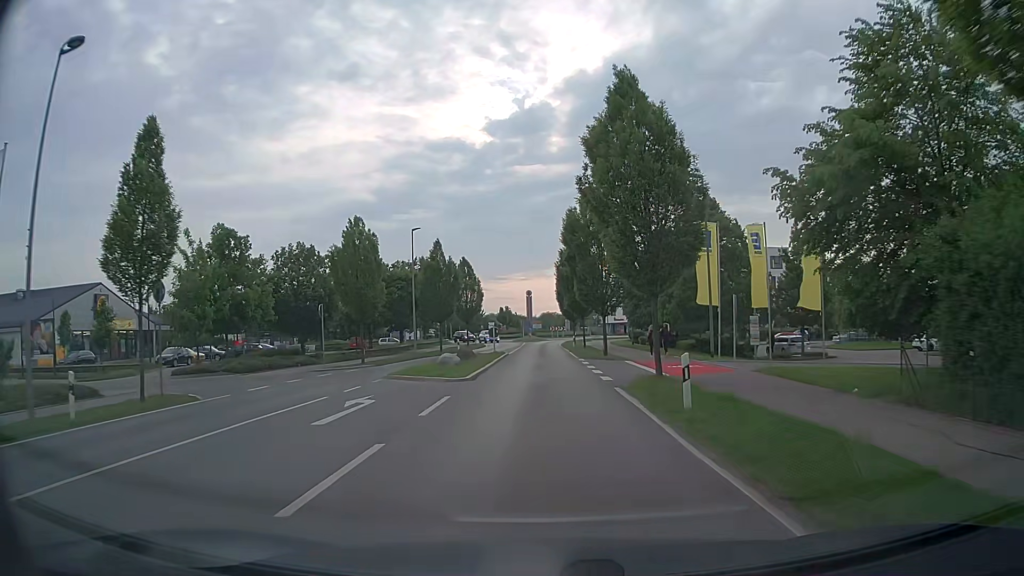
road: tertiary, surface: asphalt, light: Day
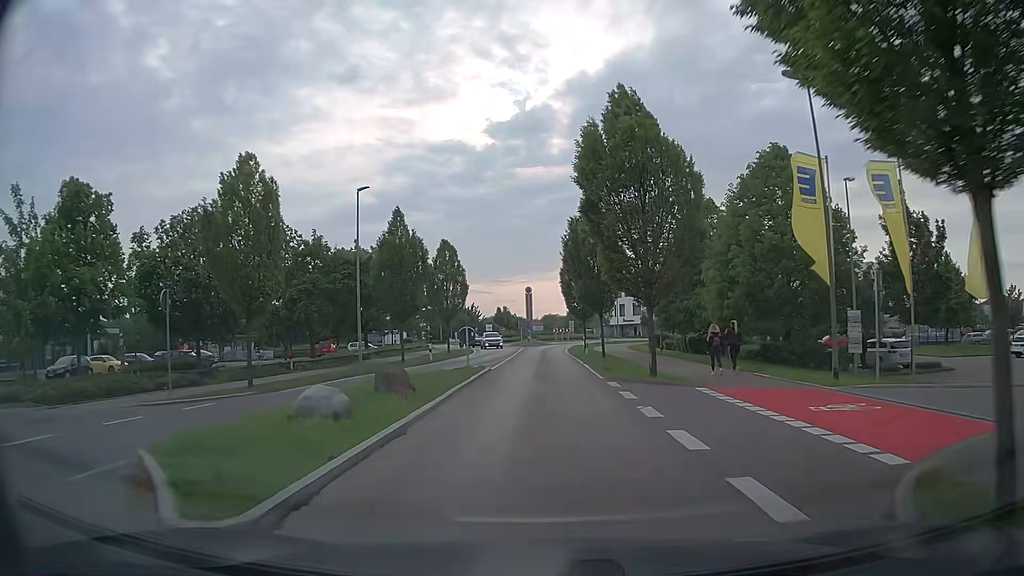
(0.0, +13.7) m; 0°
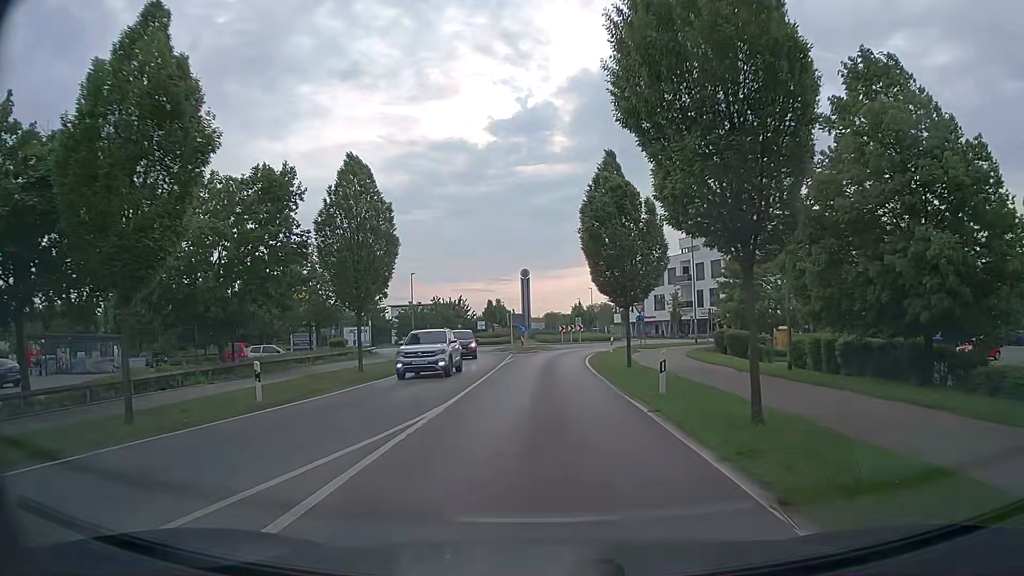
(-0.1, +23.9) m; 0°
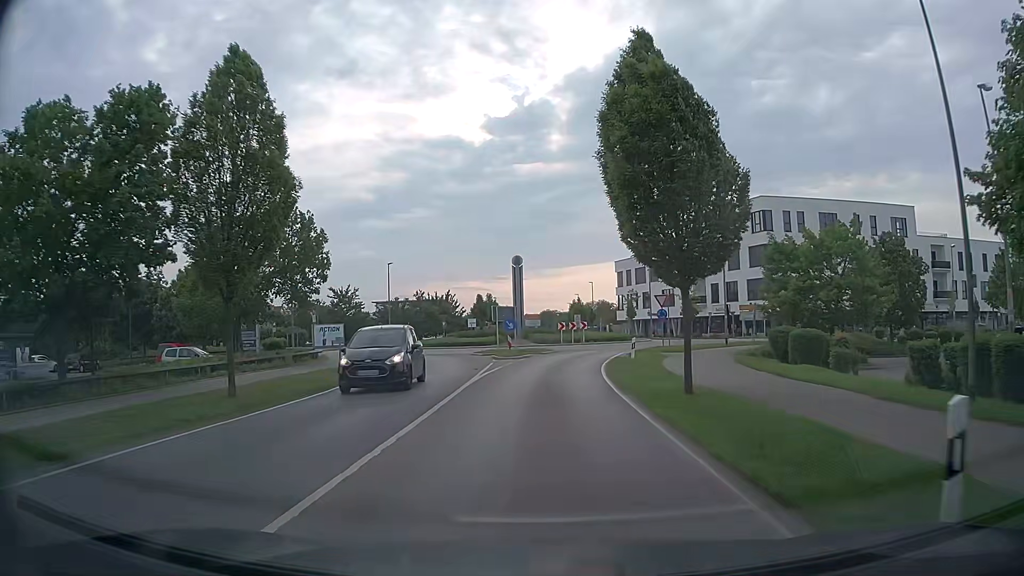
(+0.1, +10.6) m; +1°
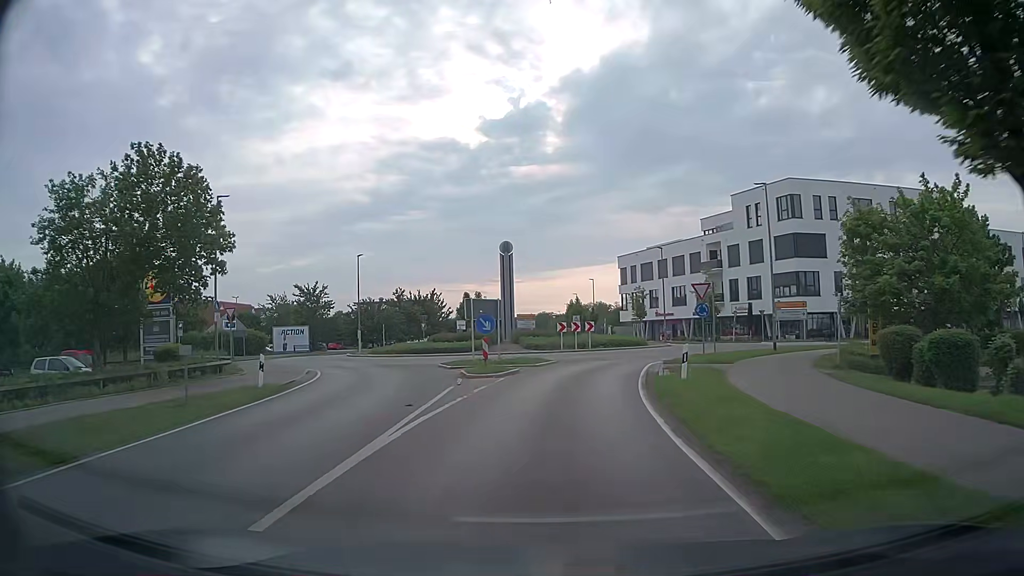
(-0.1, +10.6) m; -1°
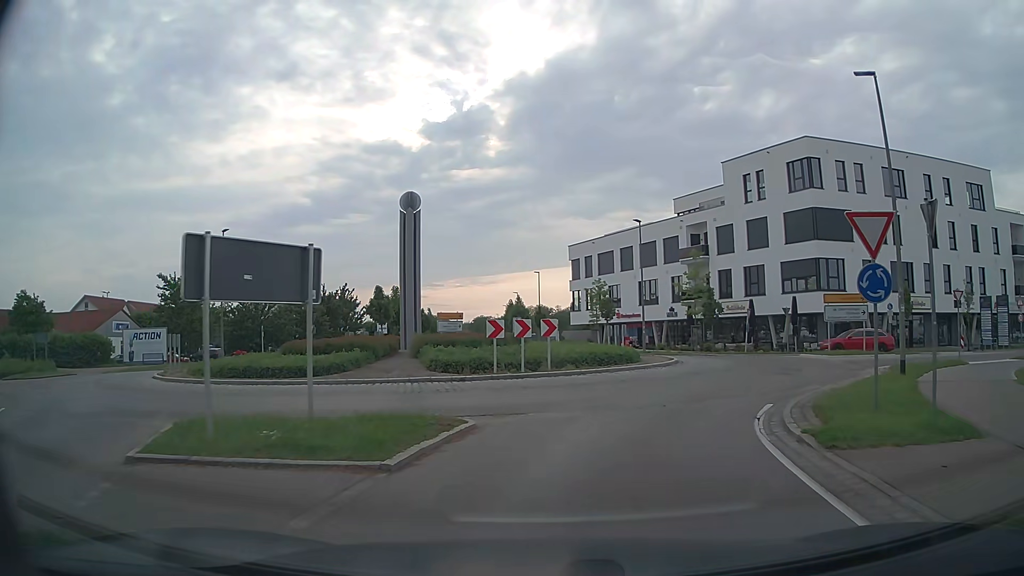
(+0.7, +17.7) m; +6°
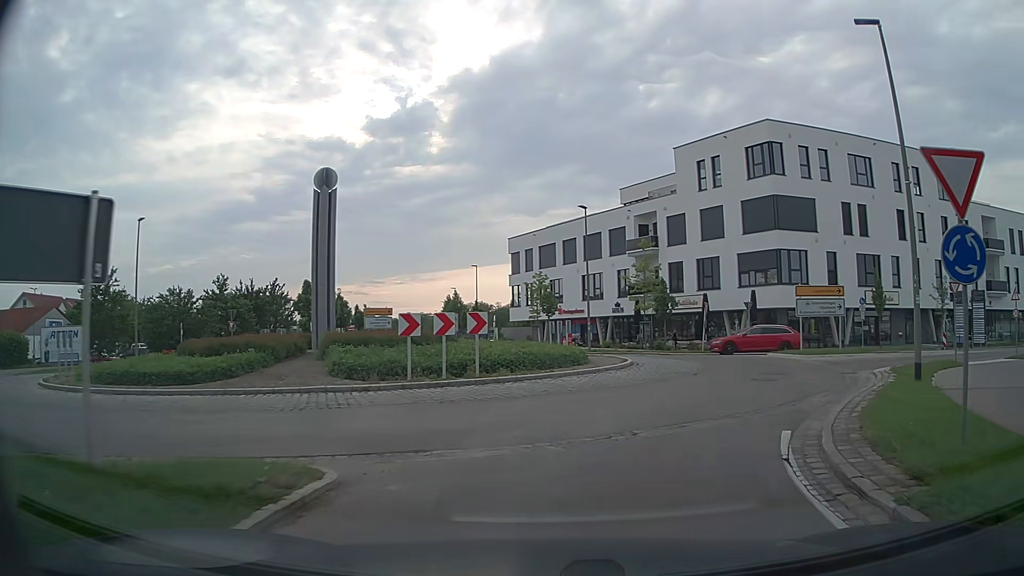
(+0.1, +3.9) m; +5°
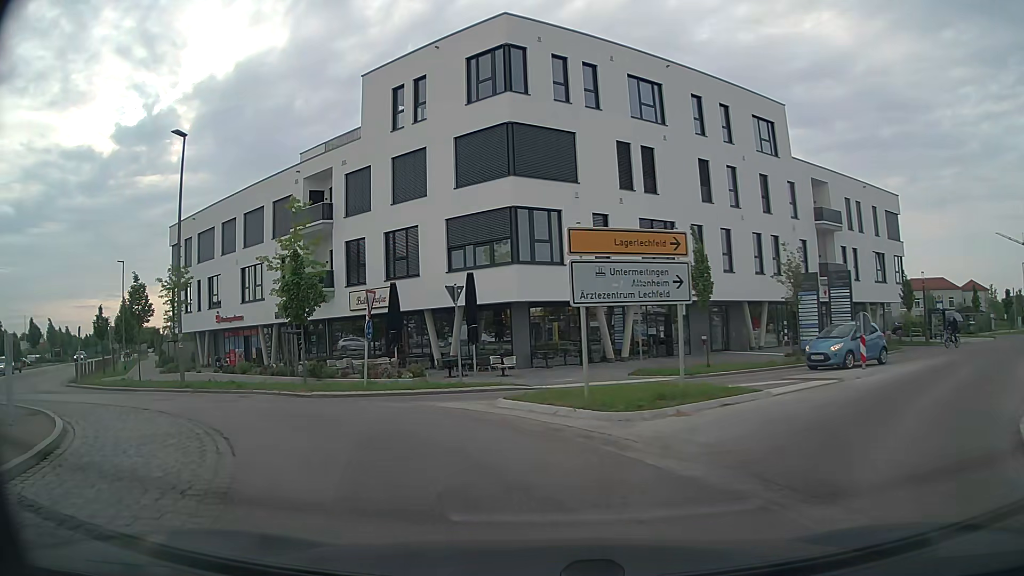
(+5.4, +17.5) m; +23°
(-2, +10) (-10, +16) (-20, +16) (-28, +11) (-32, +2) (-37, -7) (-44, -14) (-52, -20) (-60, -26) (-68, -32) m
